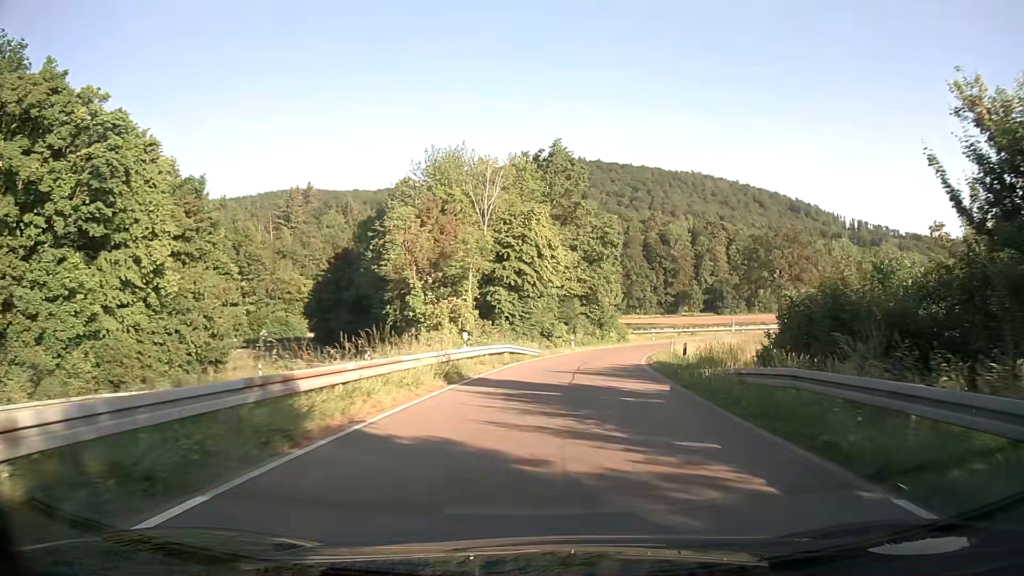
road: trunk_link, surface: asphalt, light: Day
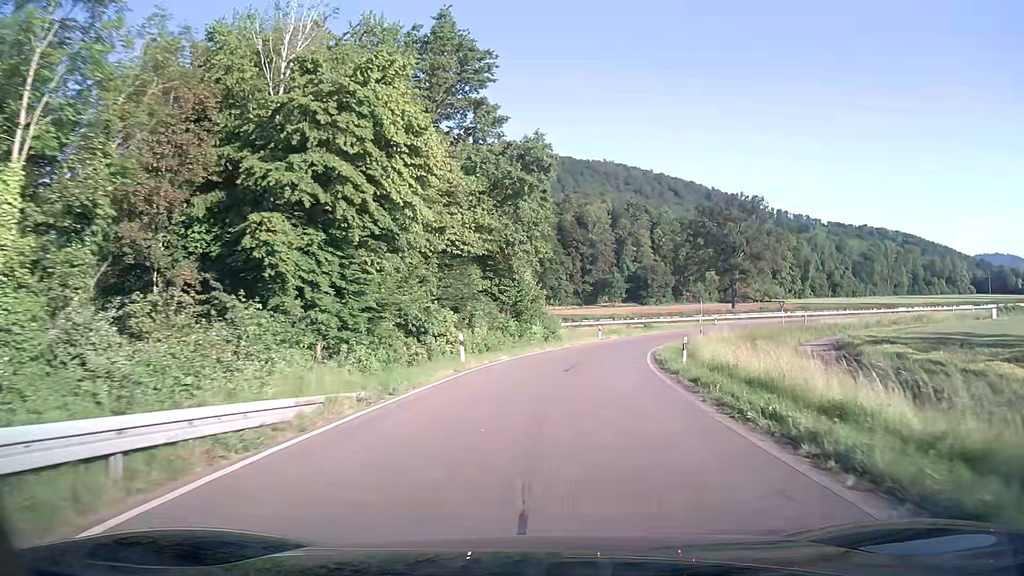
(+2.0, +29.9) m; +8°
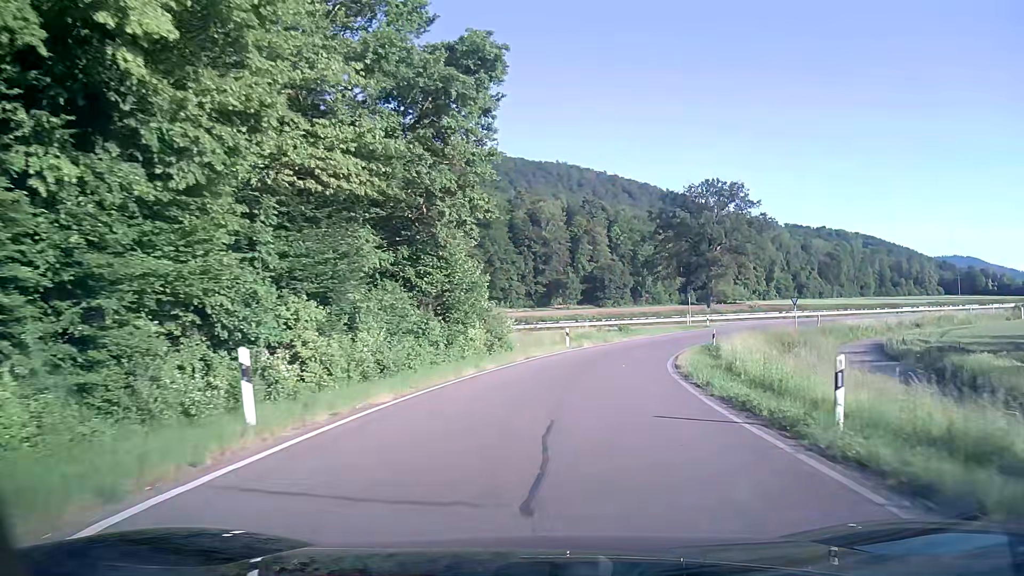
(+0.5, +15.6) m; +4°
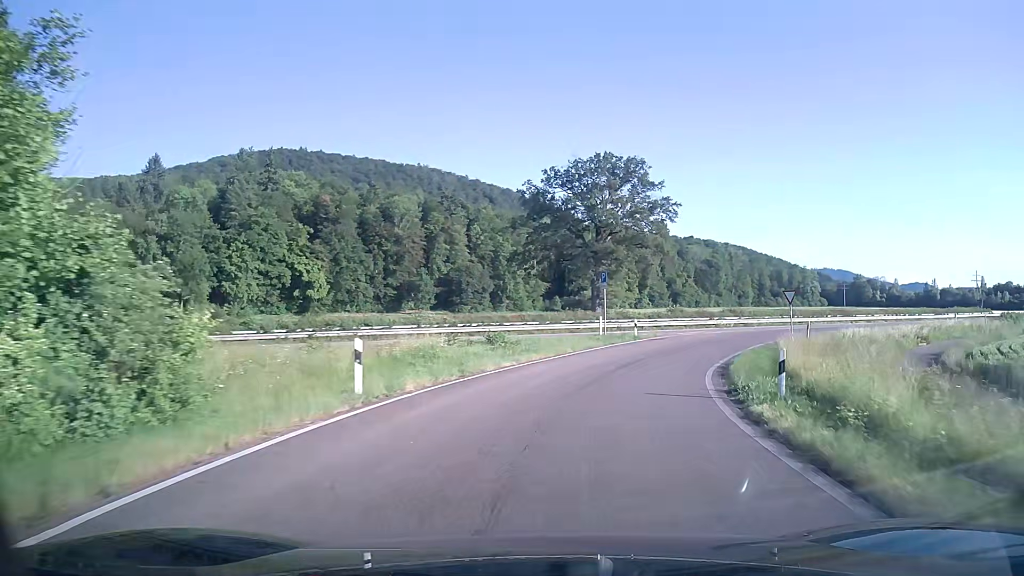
(+2.0, +23.6) m; +12°
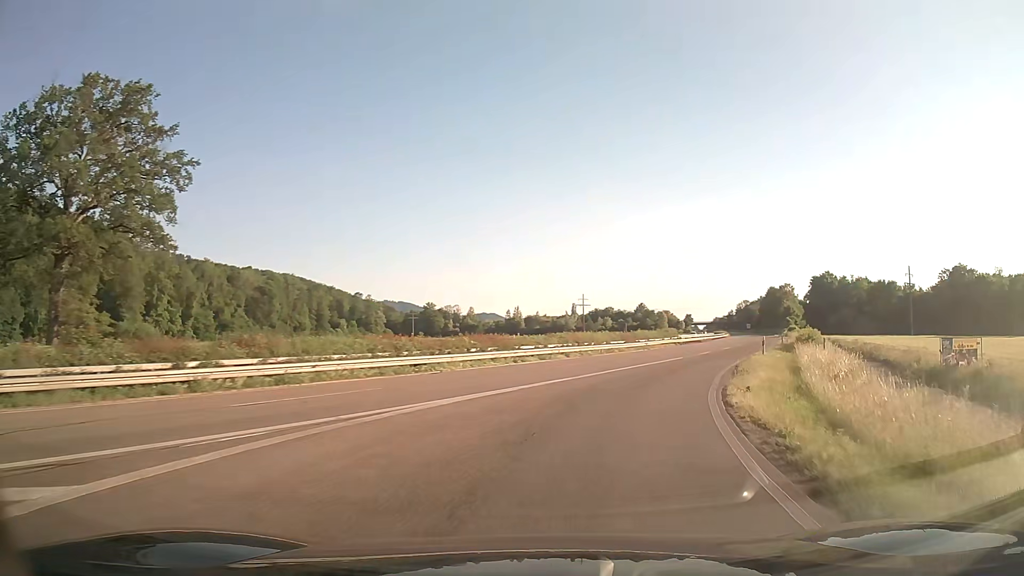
(+11.9, +36.7) m; +38°
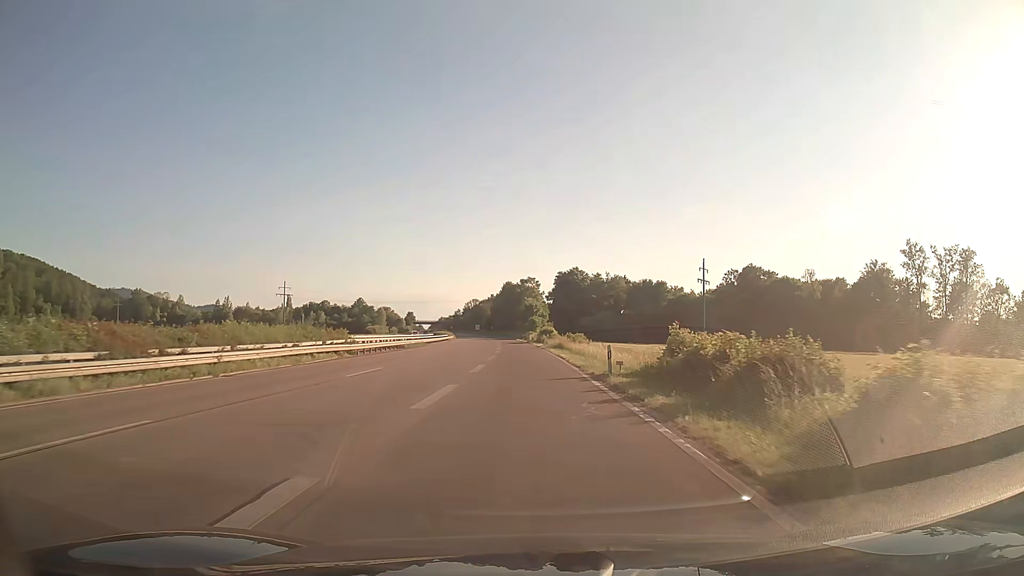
(+12.0, +41.2) m; +23°
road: trunk
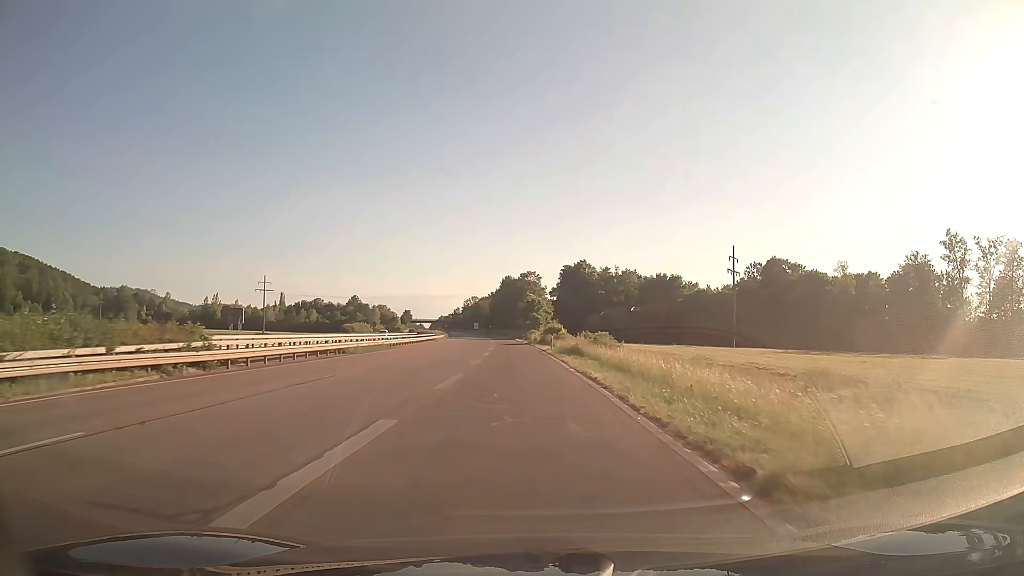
(0.0, +20.2) m; 0°
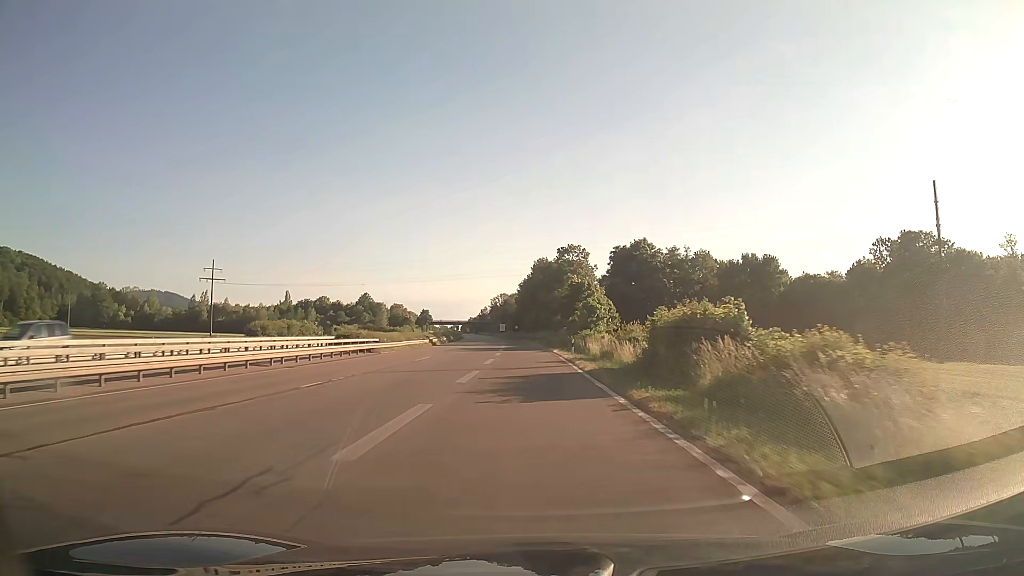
(-1.5, +58.1) m; -3°
(0, +10) (0, +20) (0, +30) (-1, +40) (-1, +50) (-2, +60) (-2, +70) (-3, +80) (-4, +90) (-5, +100) m
